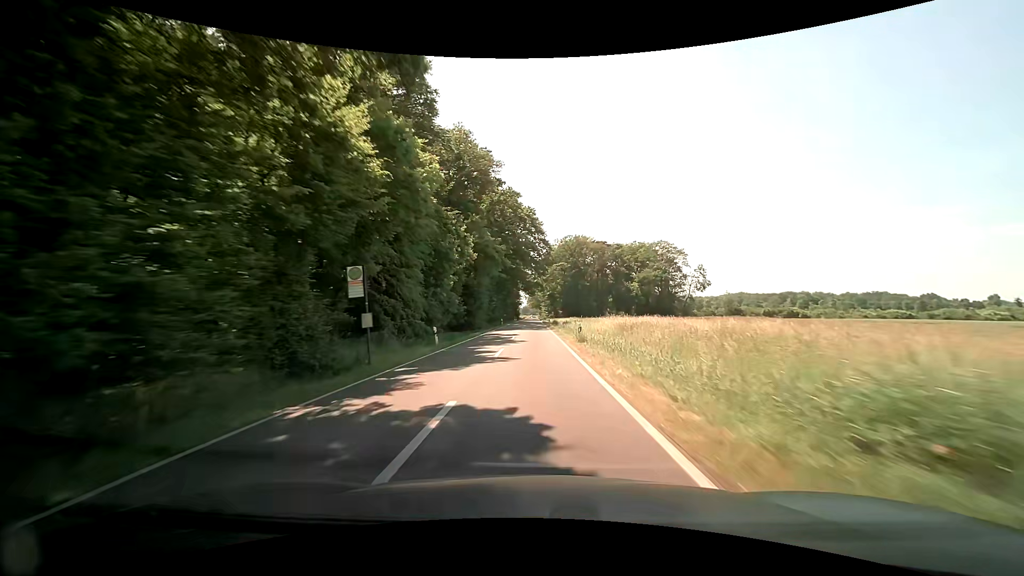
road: secondary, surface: asphalt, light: Day
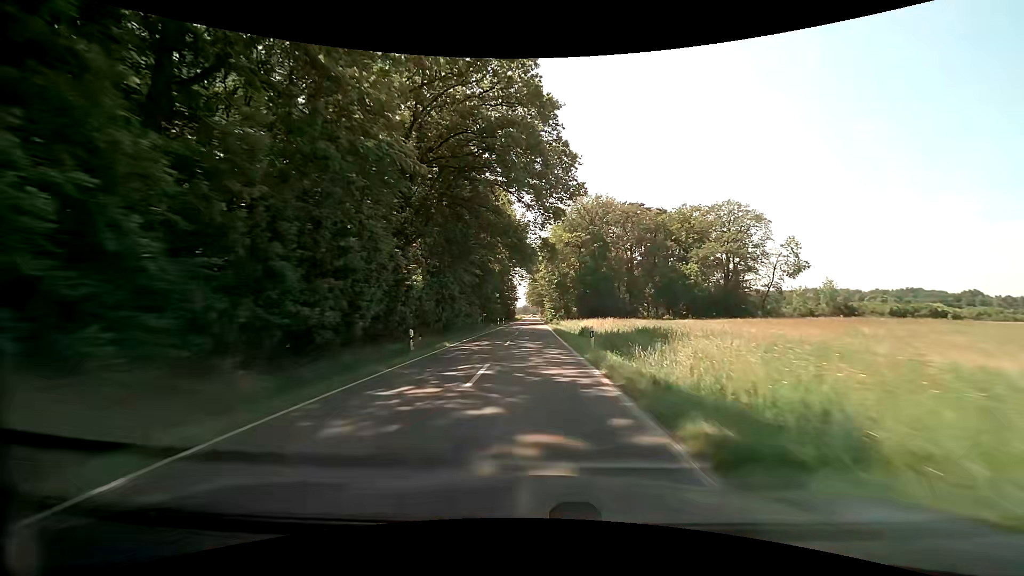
(-0.2, +54.4) m; 0°
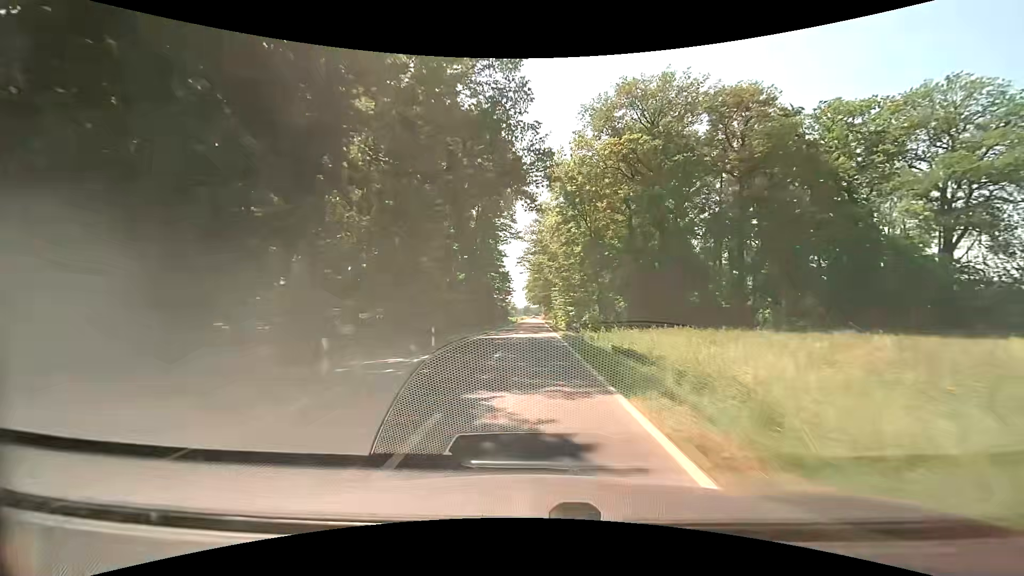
(+0.1, +54.8) m; 0°
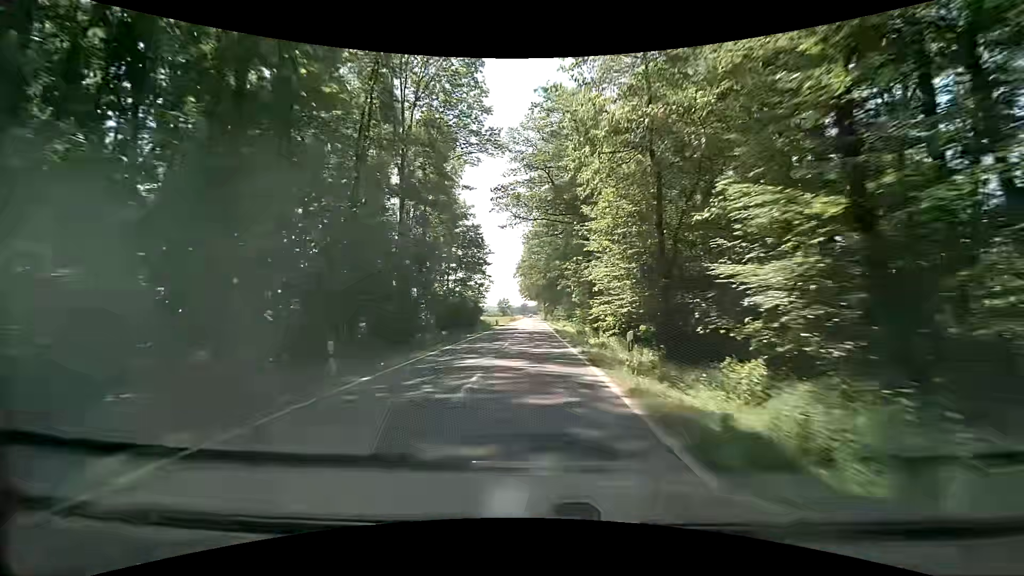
(0.0, +55.2) m; 0°
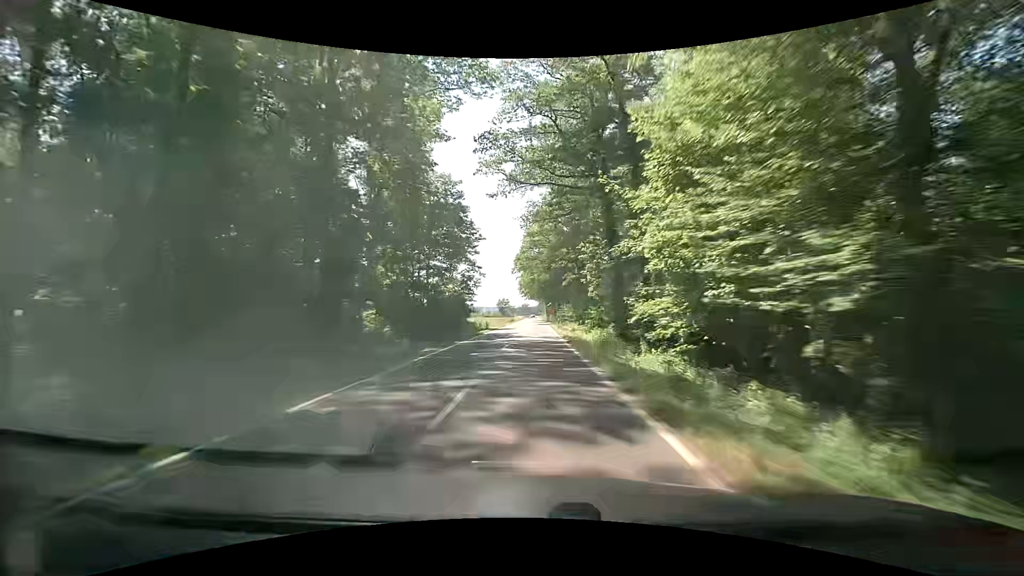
(-0.1, +13.8) m; -1°
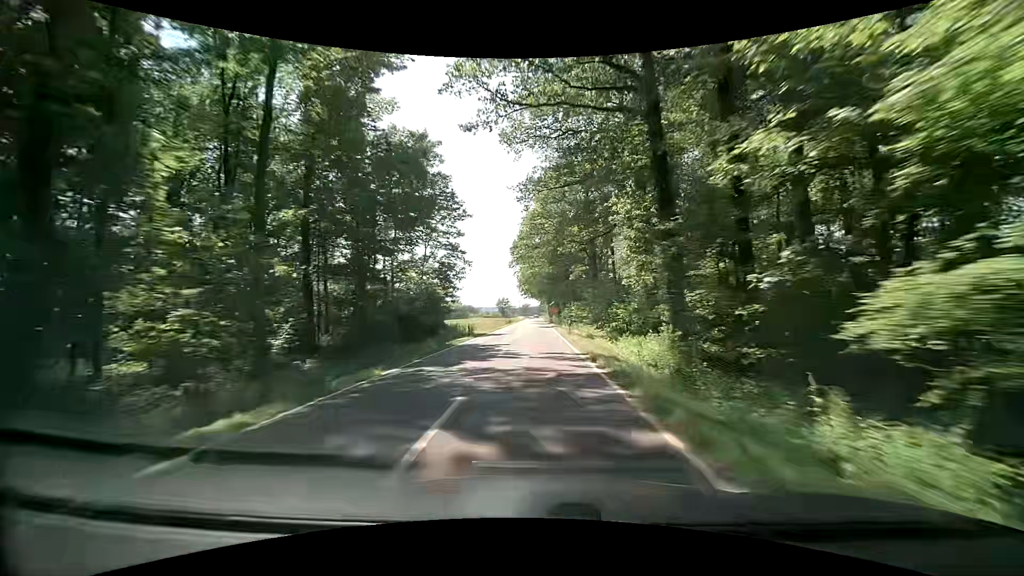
(+0.1, +13.9) m; +1°
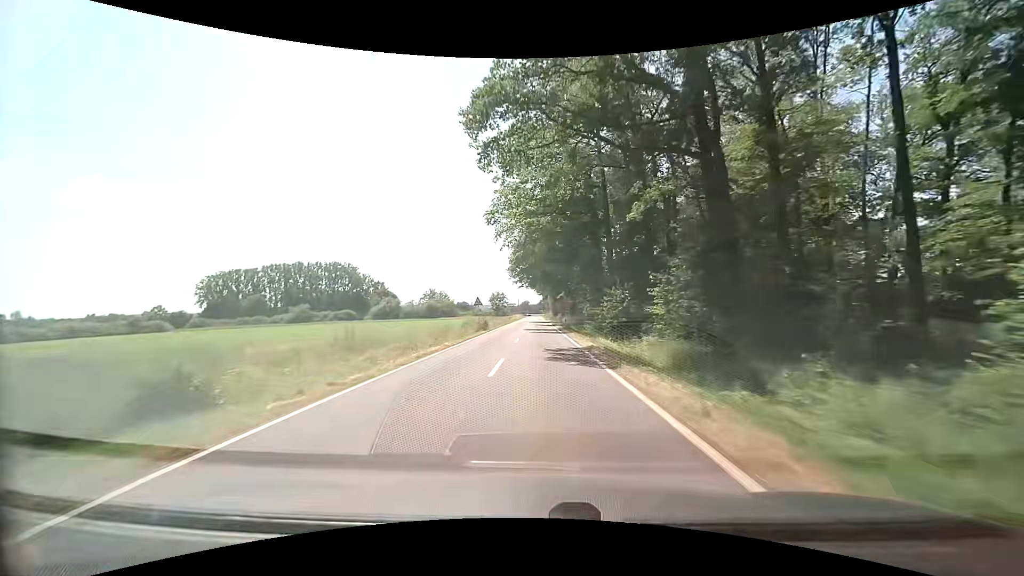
(-0.3, +41.6) m; 0°
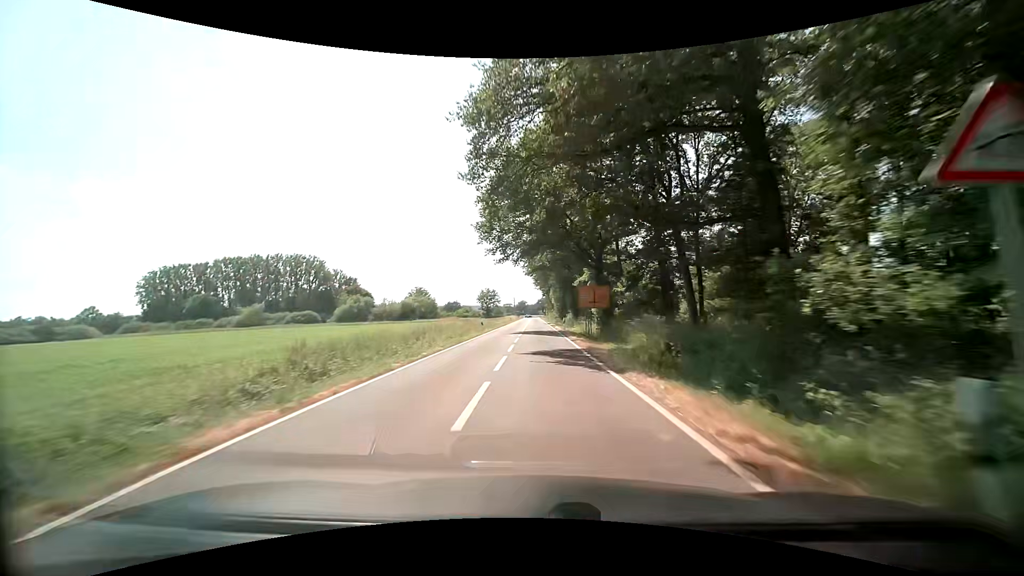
(0.0, +40.9) m; 0°
(0, +10) (0, +20) (0, +30) (0, +40) (0, +50) (0, +60) (0, +70) (0, +80) (0, +90) (0, +100) m
